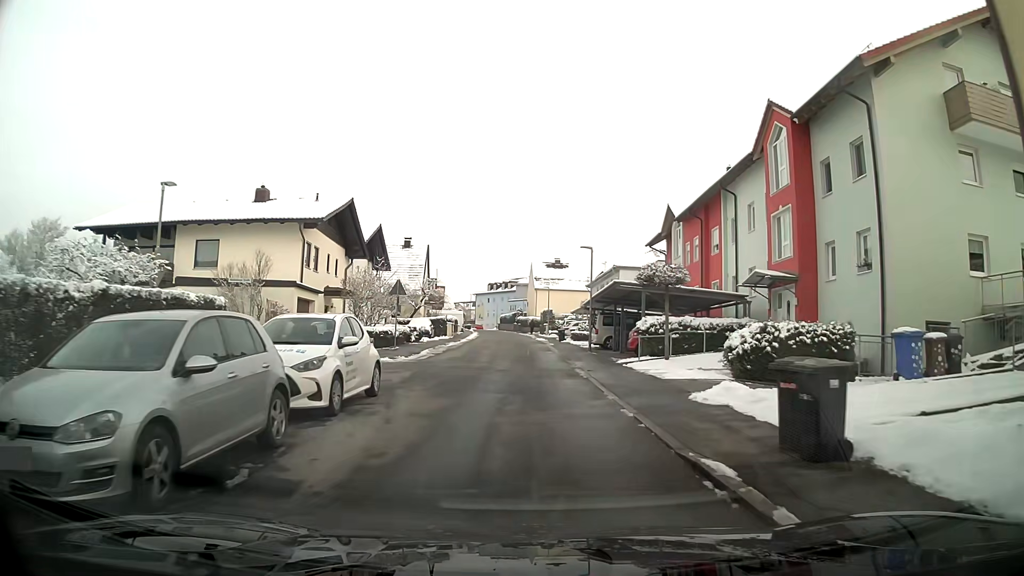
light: Day
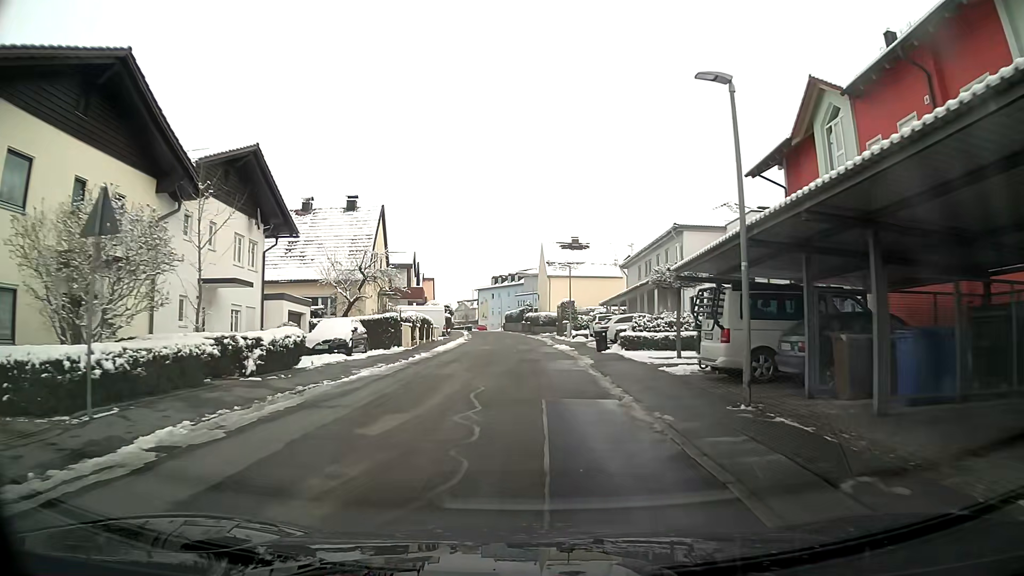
(-0.2, +23.2) m; -1°
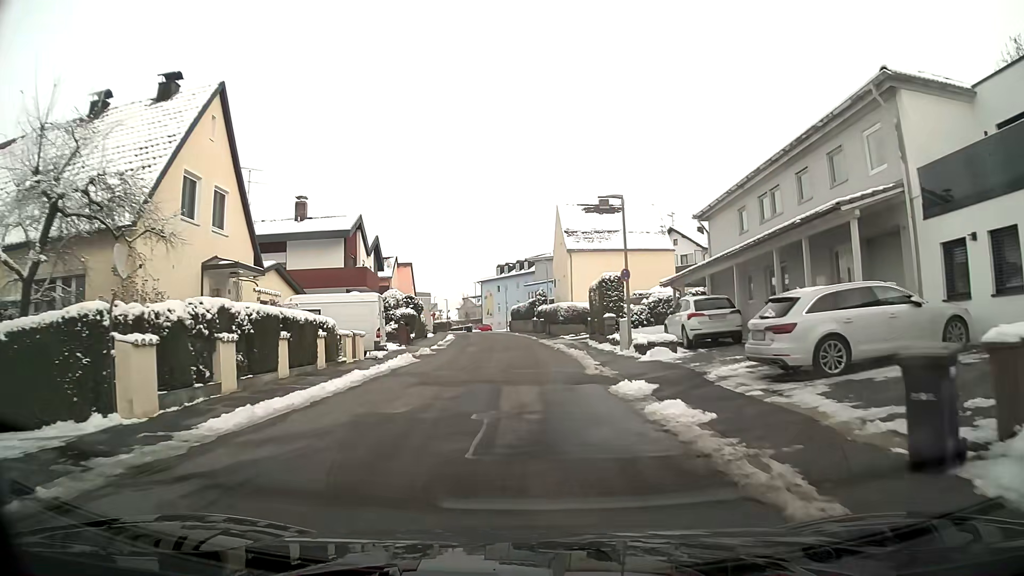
(-0.2, +23.9) m; -1°
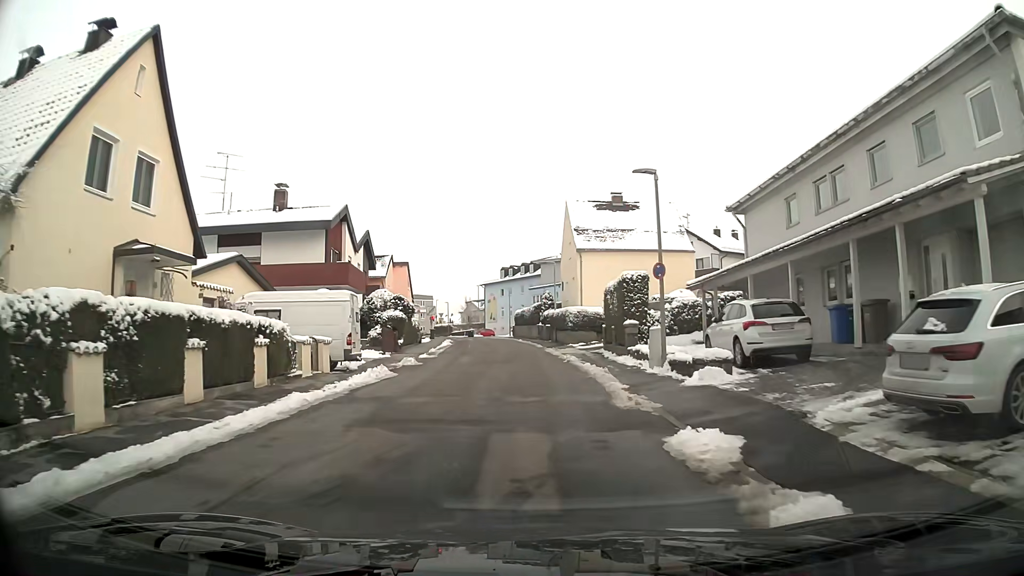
(0.0, +4.8) m; 0°
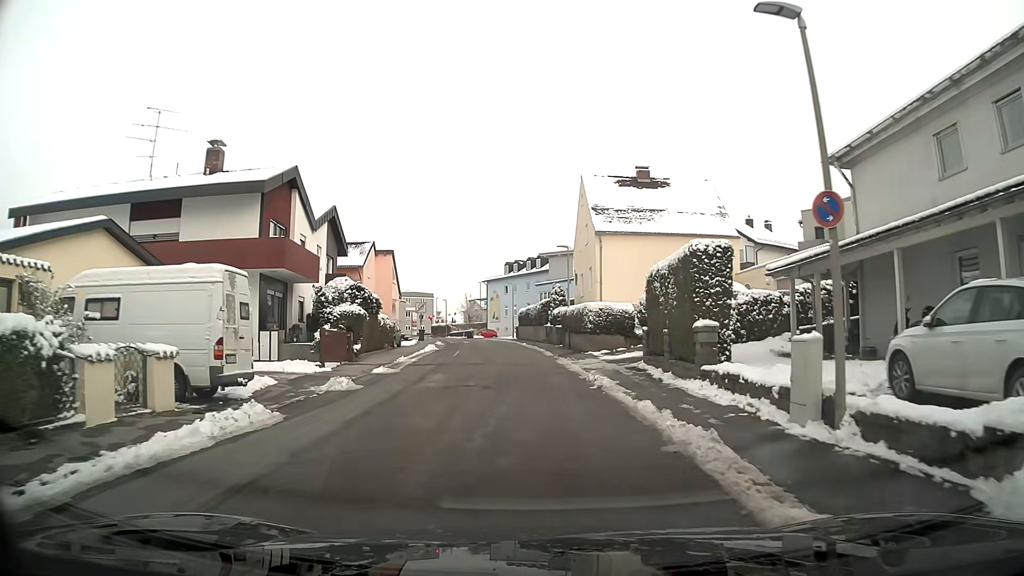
(0.0, +9.5) m; -1°
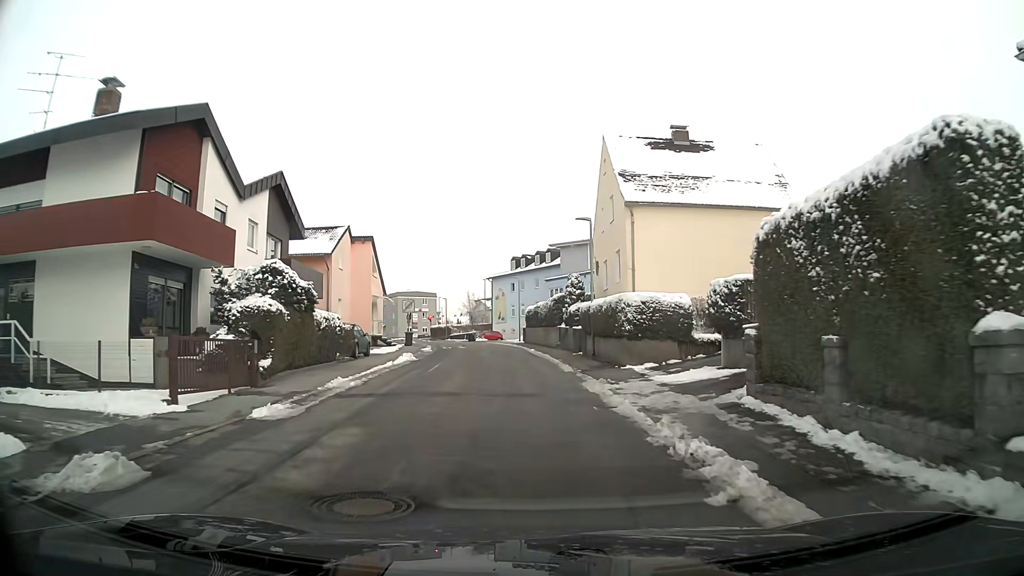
(-0.1, +9.4) m; -1°
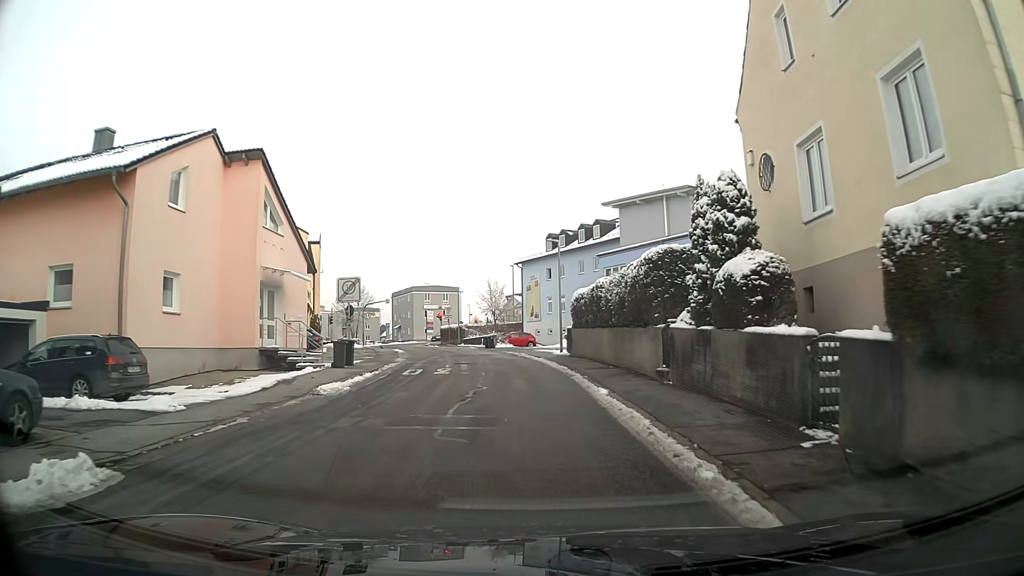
(-0.6, +22.7) m; -3°
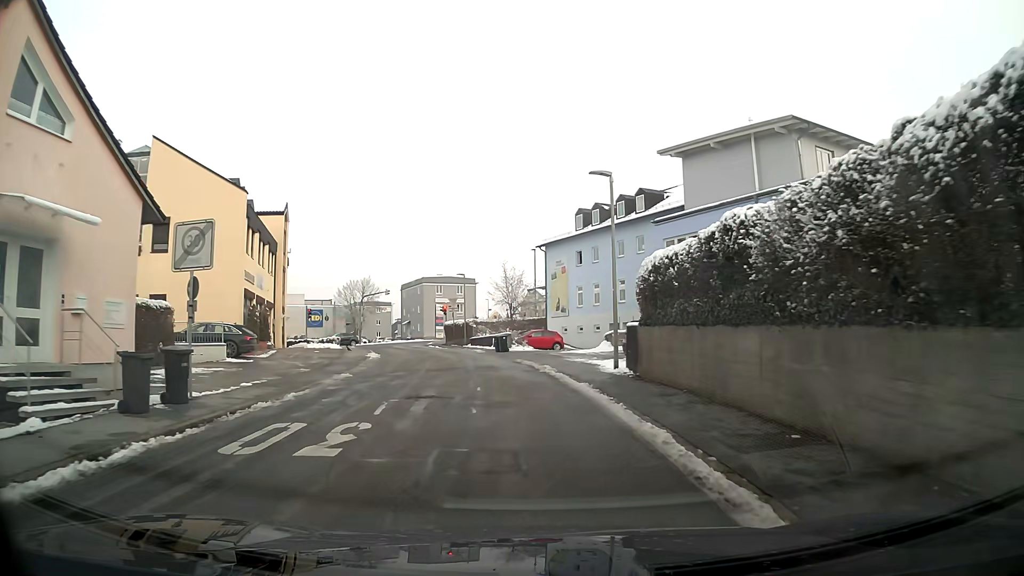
(-0.2, +13.3) m; -1°
(0, +10) (-1, +20) (-3, +30) (-5, +40) (-8, +49) (-12, +58) (-8, +67) (+1, +72) (+11, +72) (+17, +64) m
